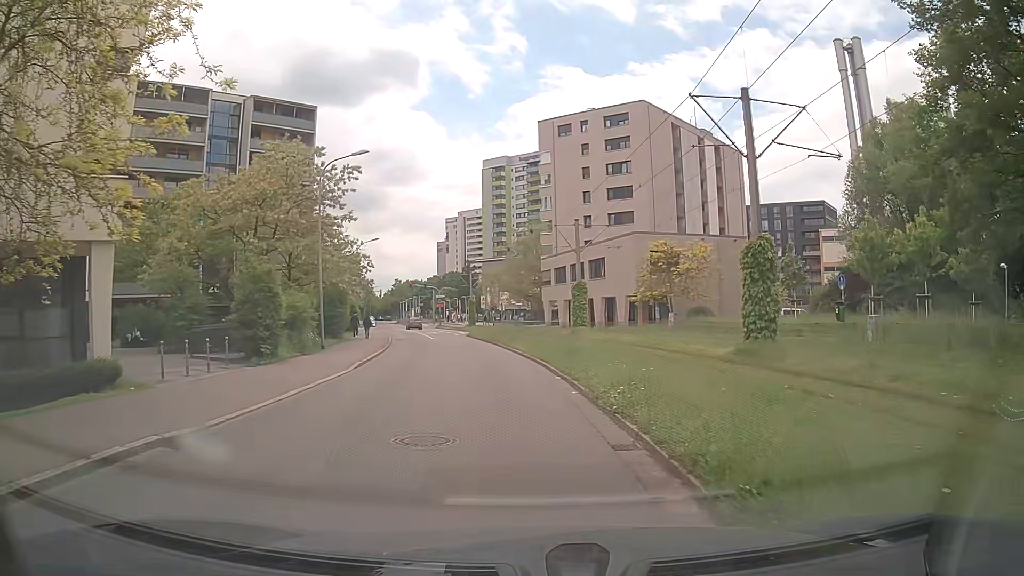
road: residential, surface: asphalt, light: Day
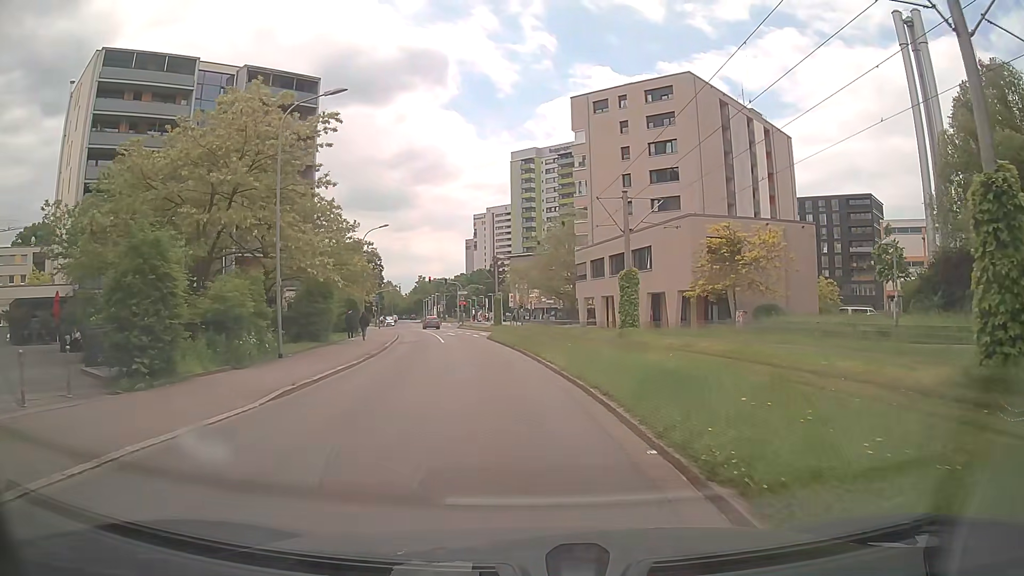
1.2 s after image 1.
(-0.3, +9.1) m; -2°
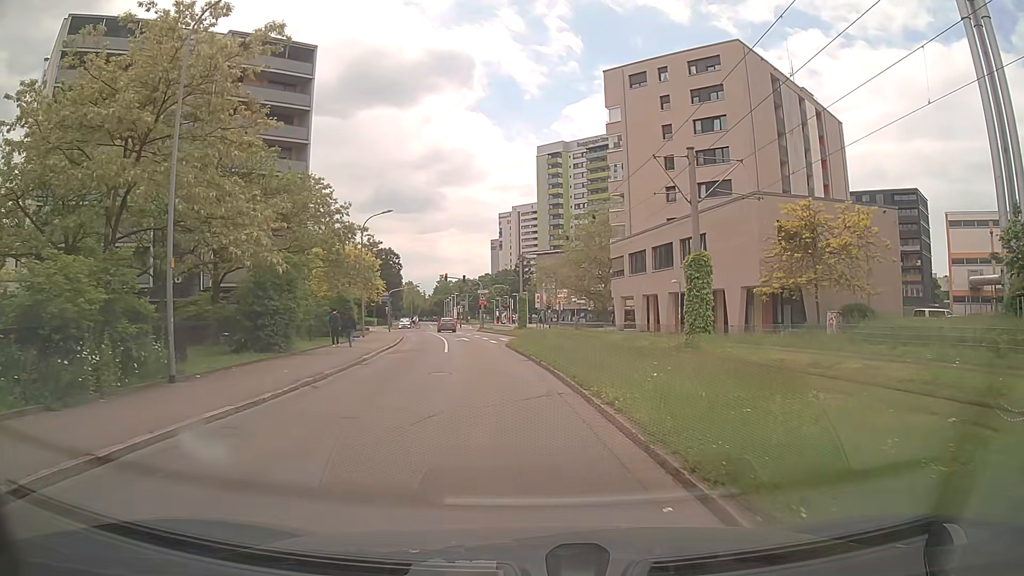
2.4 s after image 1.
(-0.2, +9.0) m; -3°
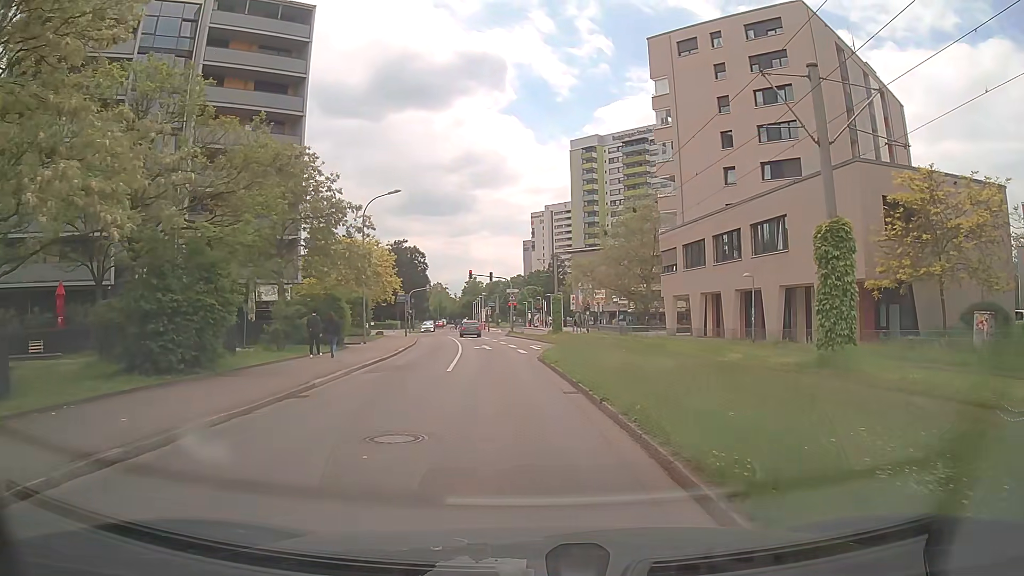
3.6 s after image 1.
(-0.2, +8.9) m; -3°
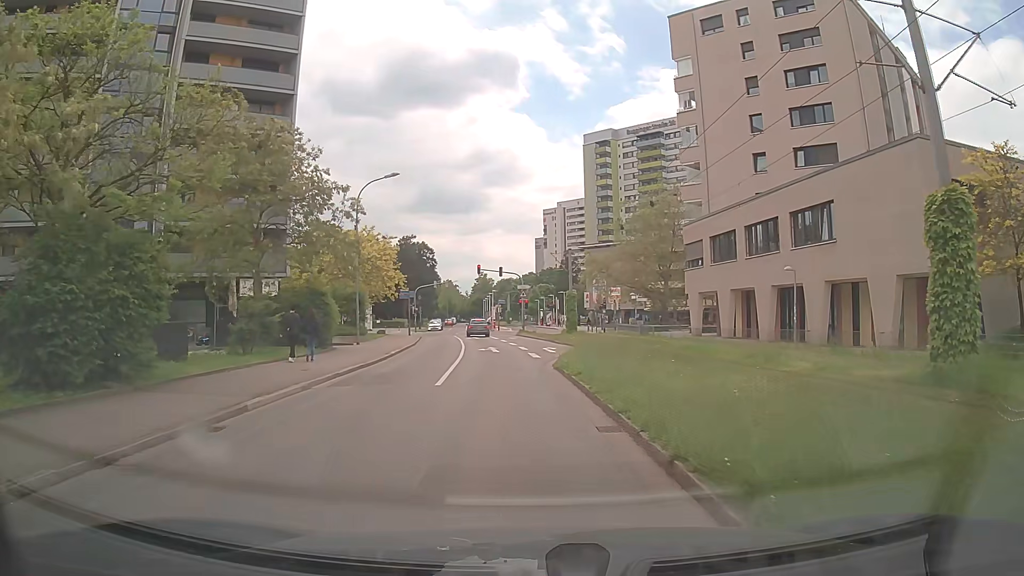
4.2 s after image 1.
(0.0, +4.3) m; -1°
